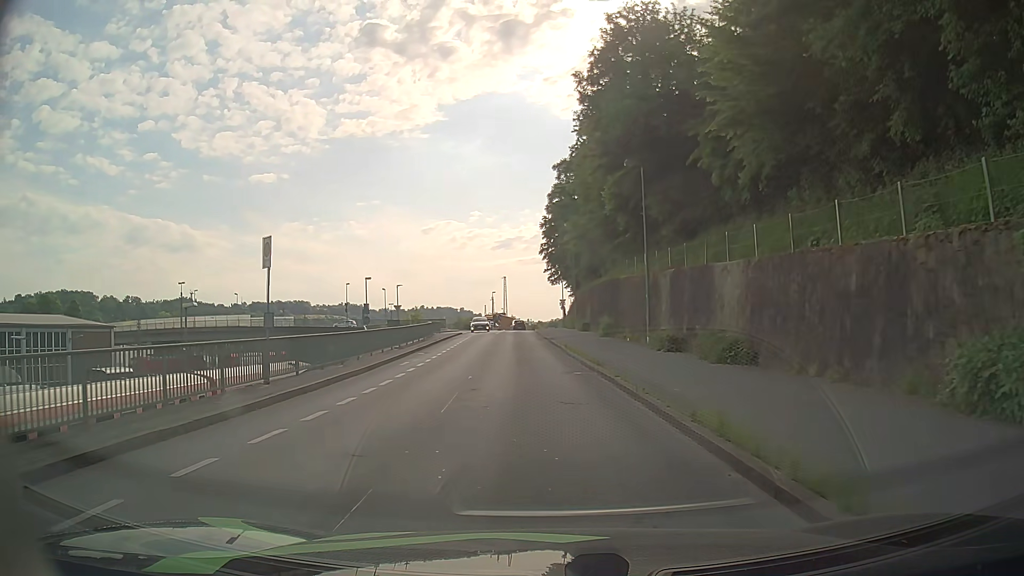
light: Day
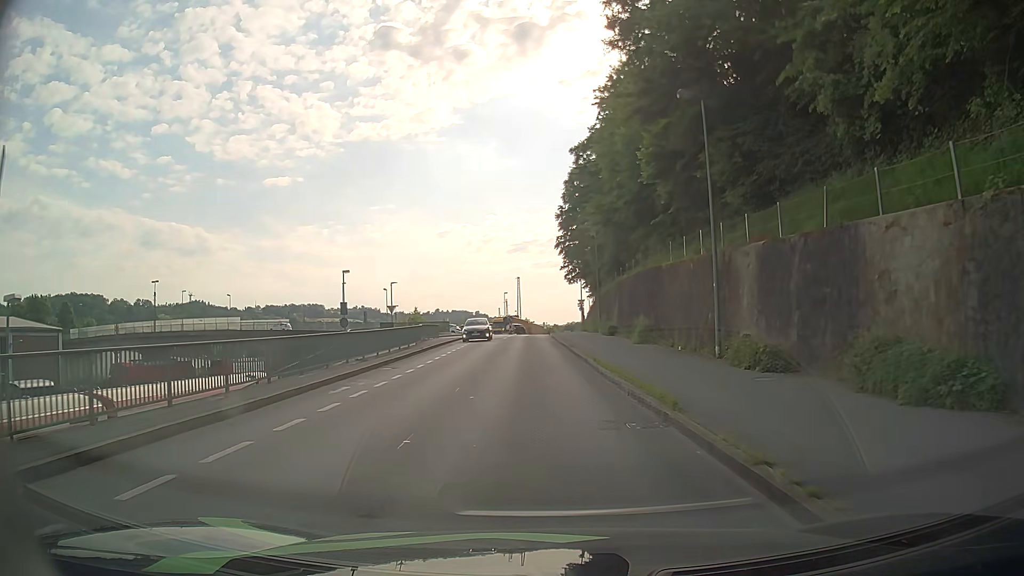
(-0.1, +9.2) m; -1°
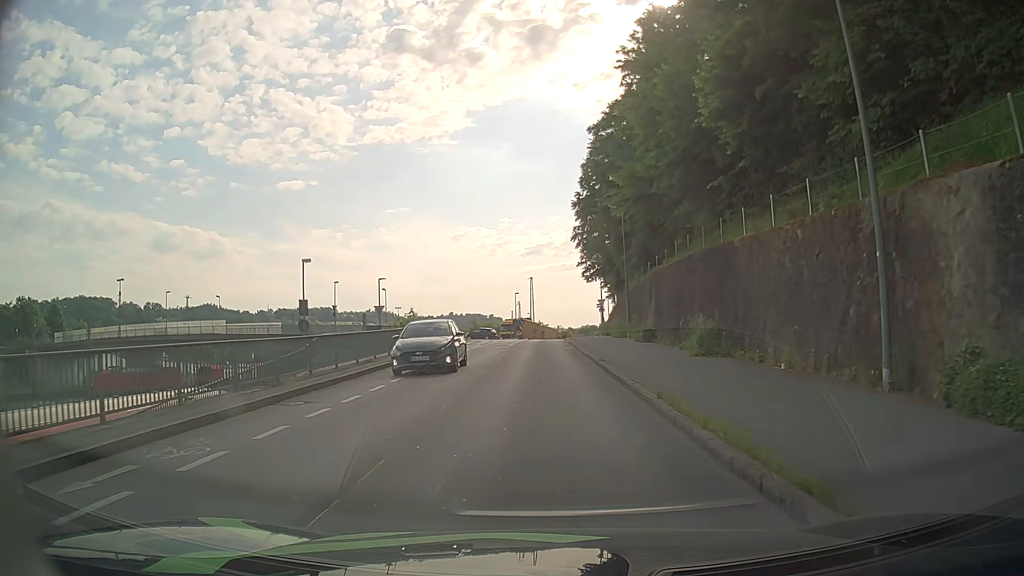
(-0.1, +9.1) m; -1°
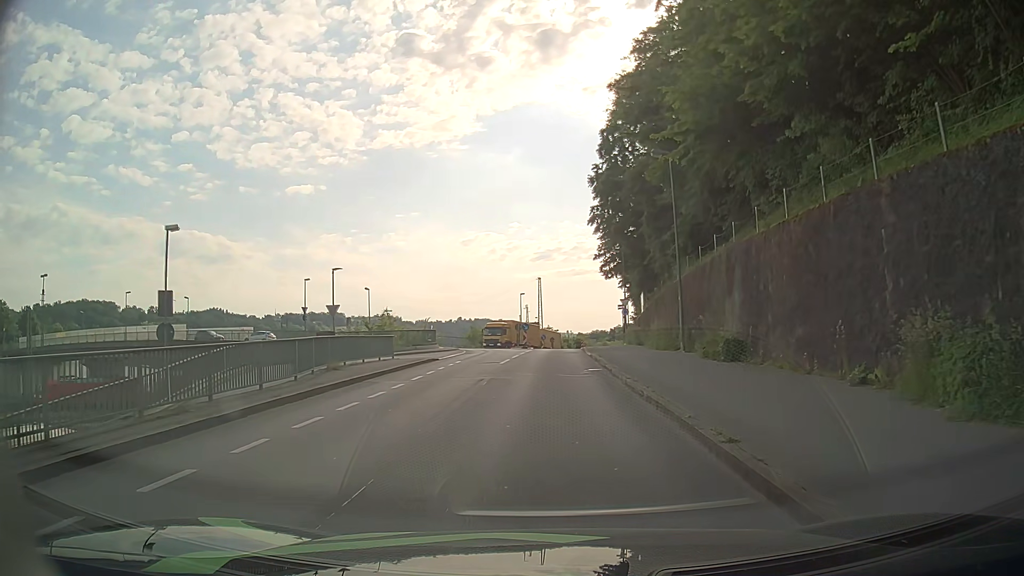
(-0.1, +13.0) m; -1°
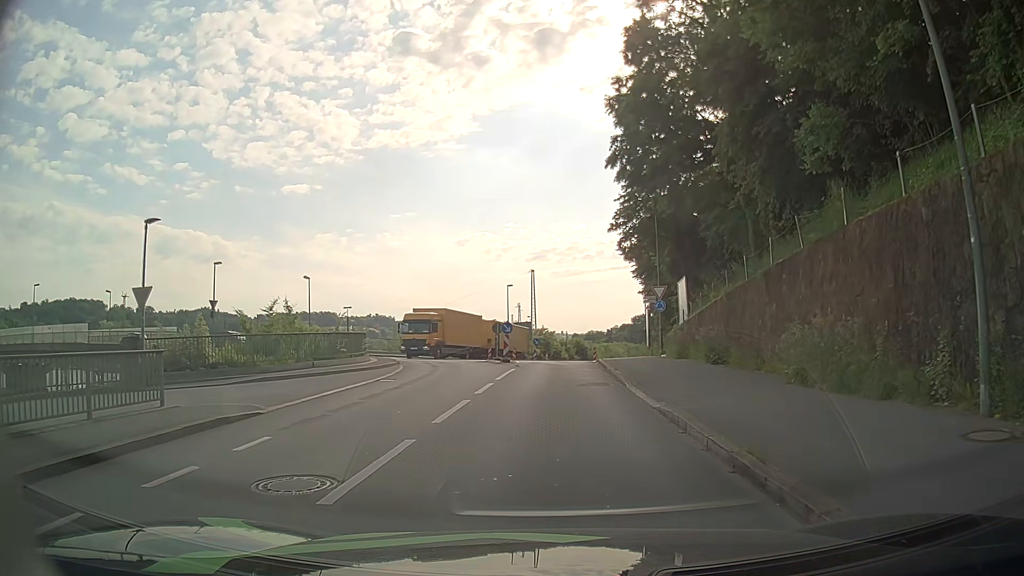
(0.0, +18.5) m; 0°
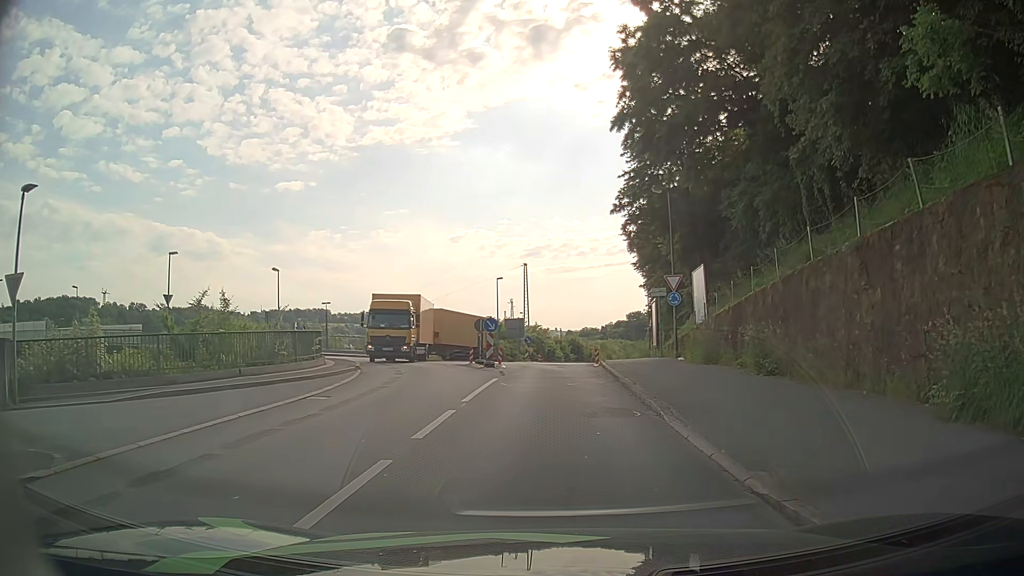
(+0.1, +5.7) m; 0°
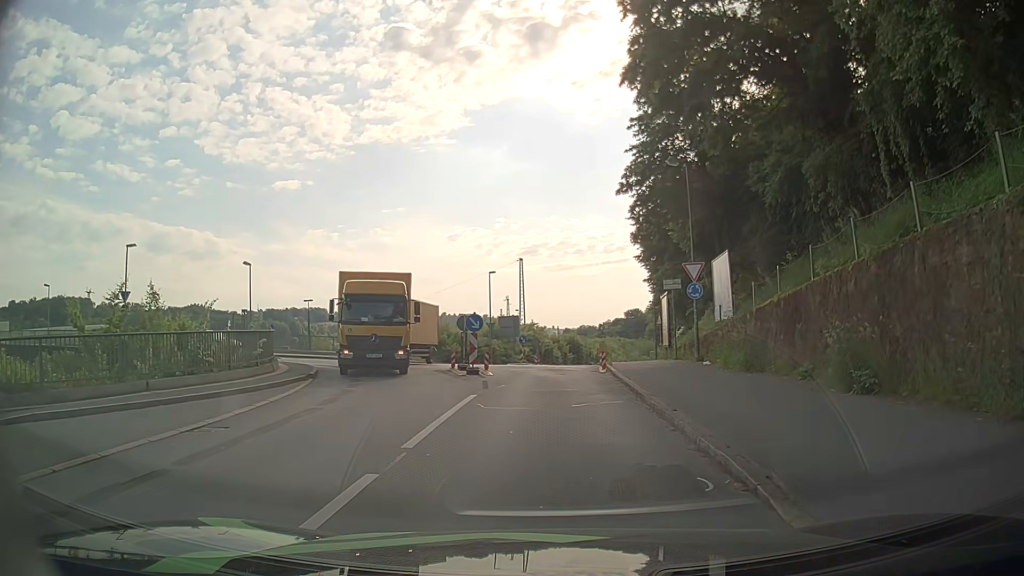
(+0.1, +4.9) m; +1°
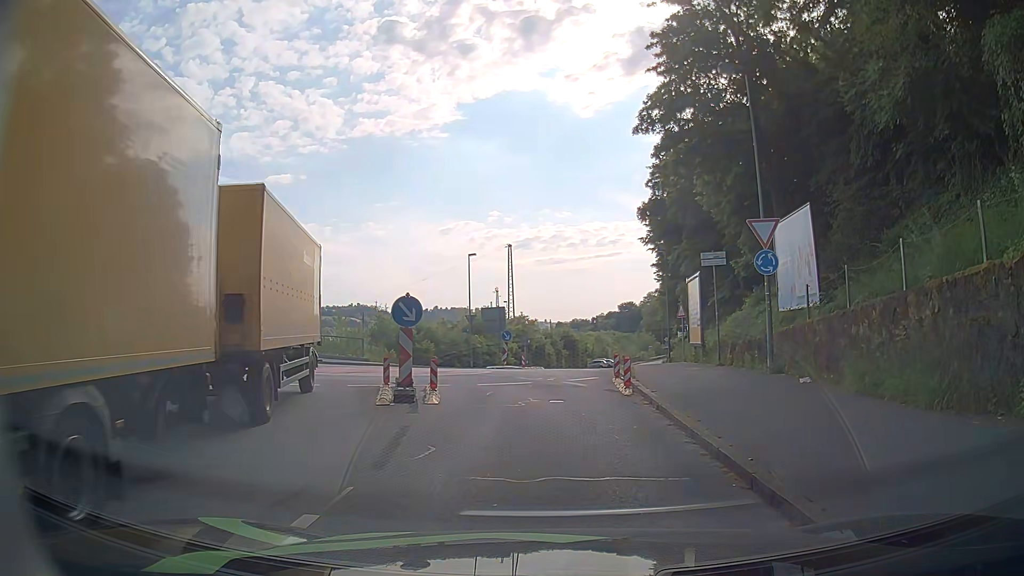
(0.0, +9.4) m; 0°
